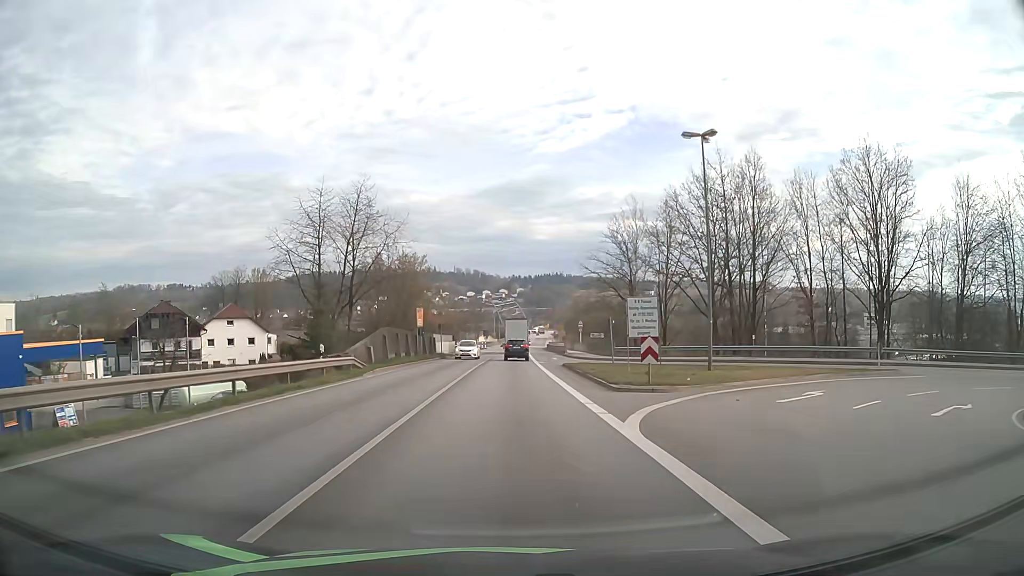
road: primary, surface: asphalt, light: Day
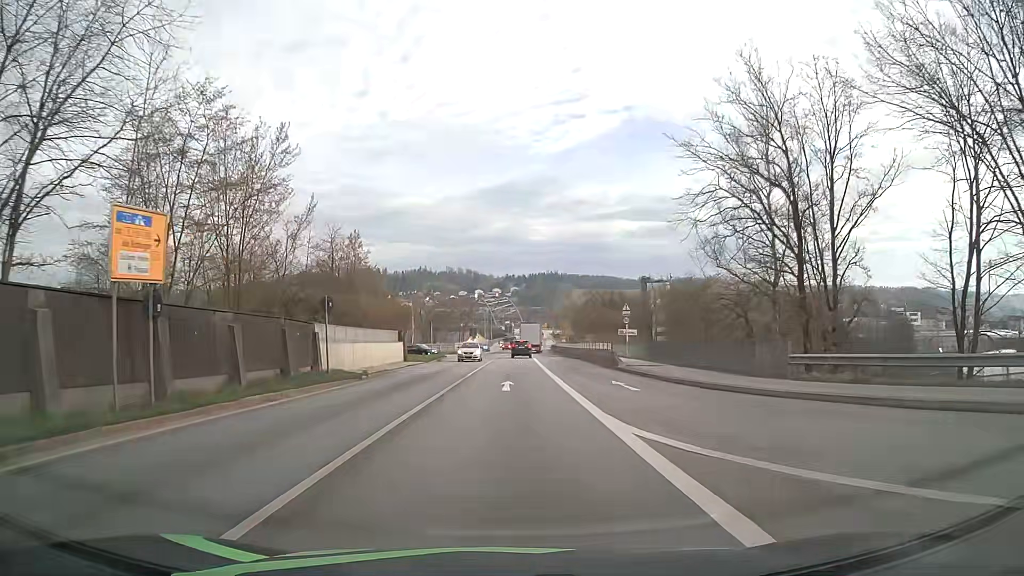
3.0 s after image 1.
(+0.3, +36.9) m; +1°
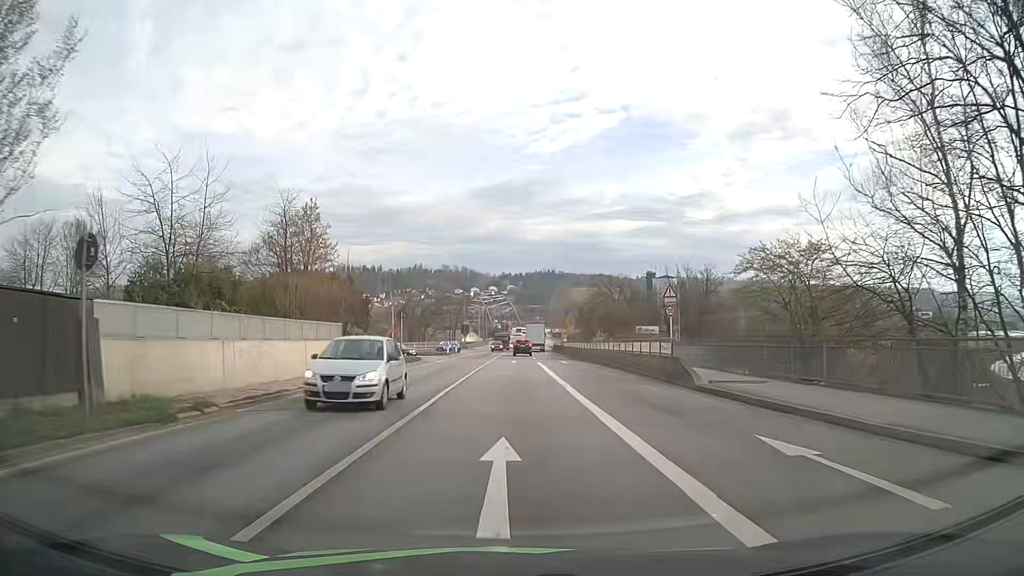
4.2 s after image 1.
(0.0, +14.4) m; 0°
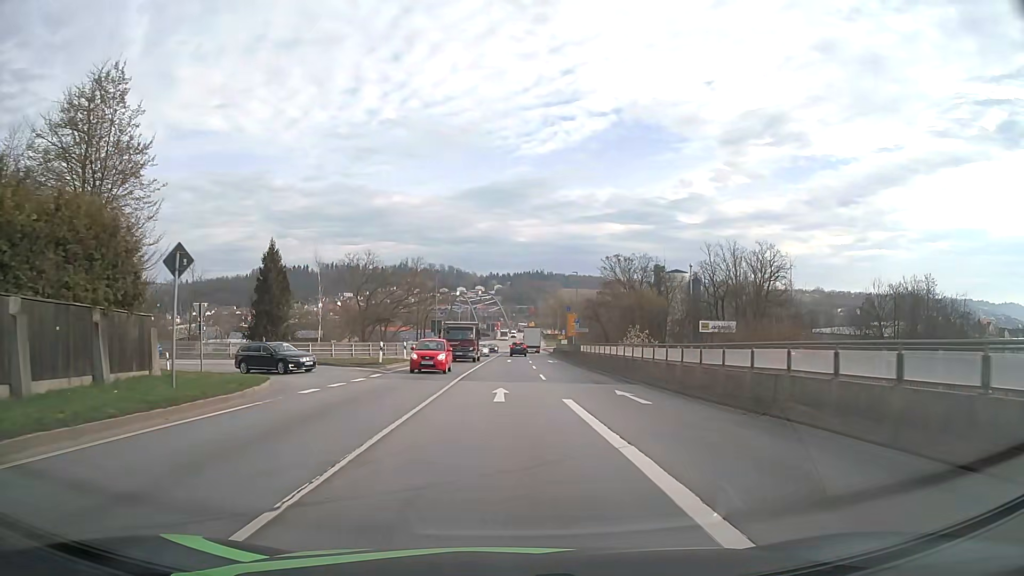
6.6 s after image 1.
(+0.4, +28.4) m; +1°
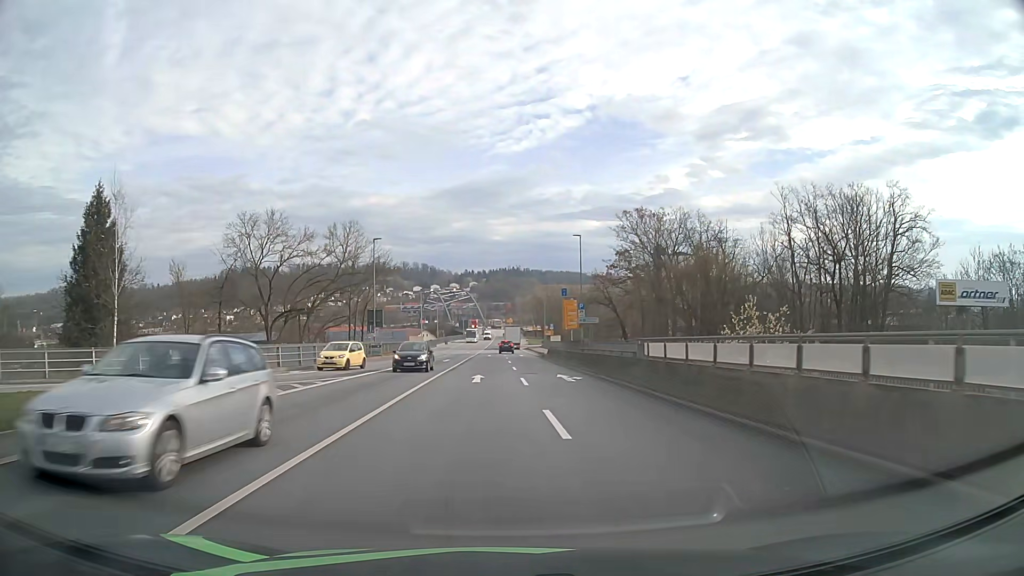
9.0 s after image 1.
(+0.4, +28.6) m; +2°
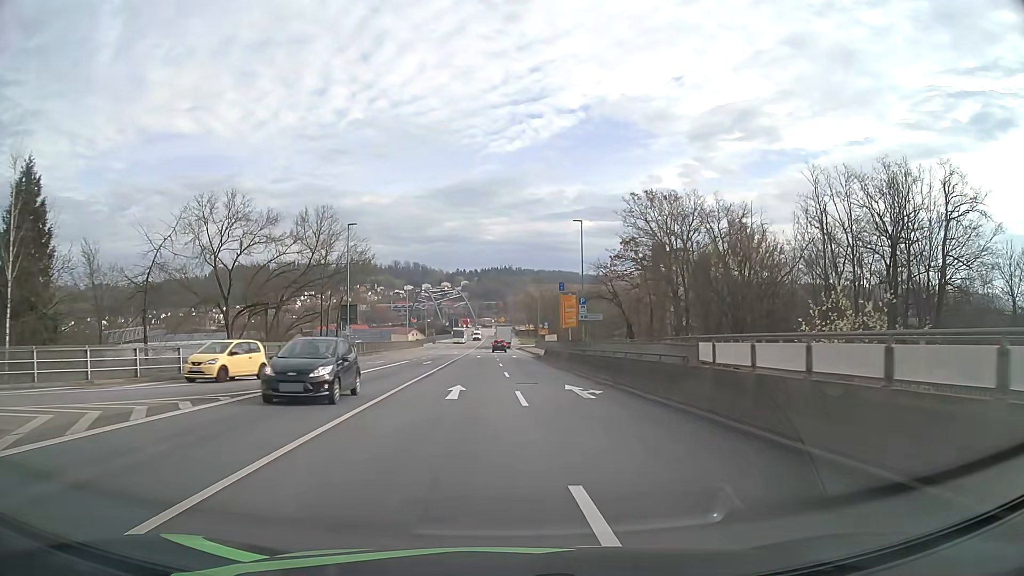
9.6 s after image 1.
(+0.1, +7.2) m; +1°
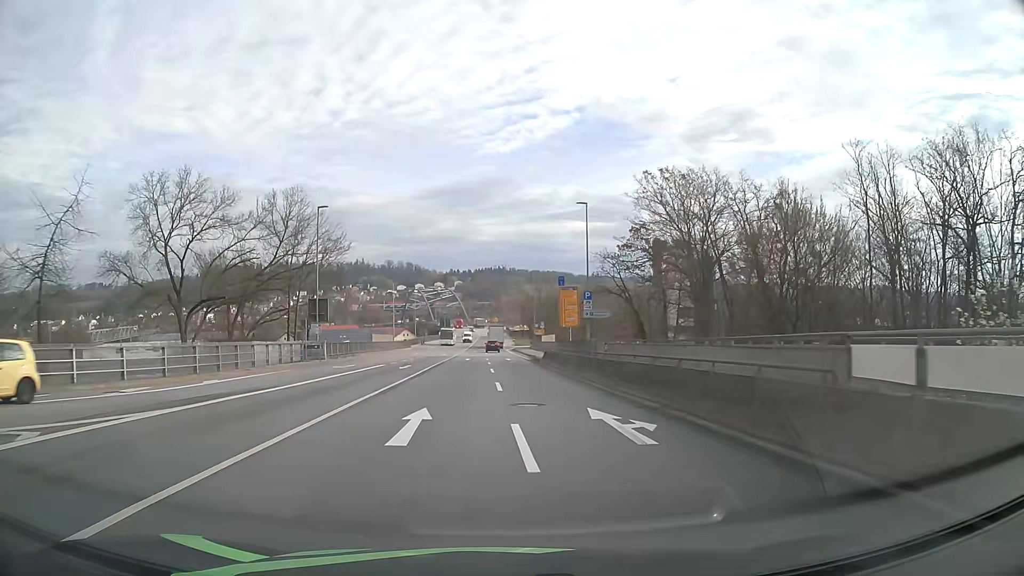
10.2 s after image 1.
(0.0, +7.2) m; +1°
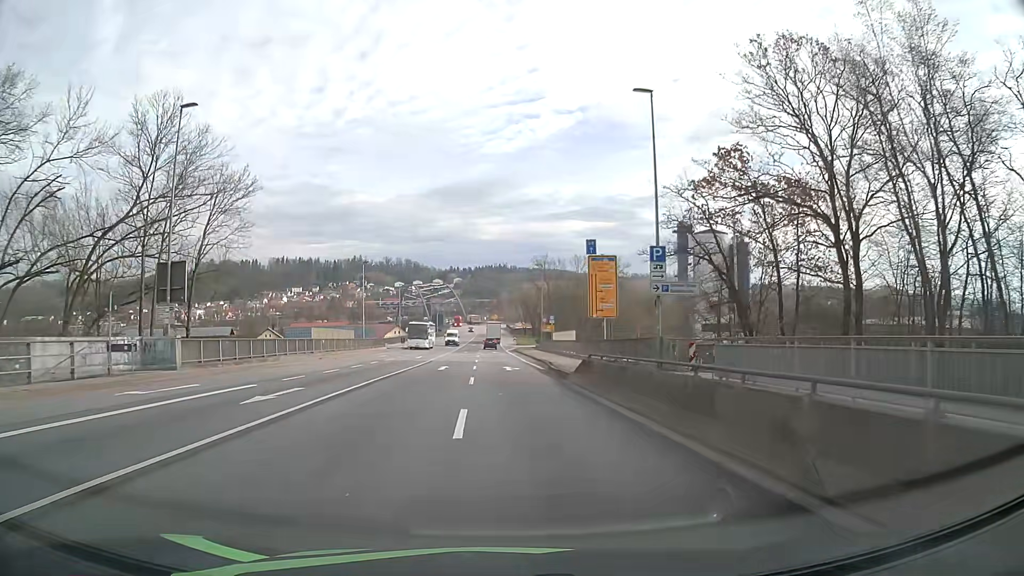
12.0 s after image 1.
(+0.1, +21.5) m; 0°
(0, +10) (0, +20) (0, +30) (0, +40) (-1, +50) (-1, +60) (-1, +70) (-1, +80) (-1, +90) (-1, +100) m
